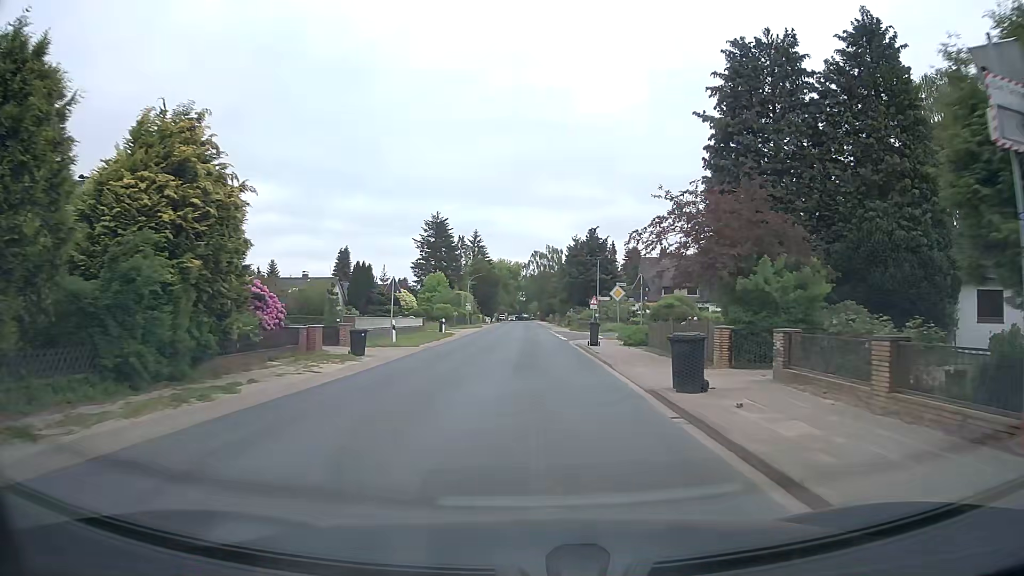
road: tertiary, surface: asphalt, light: Day
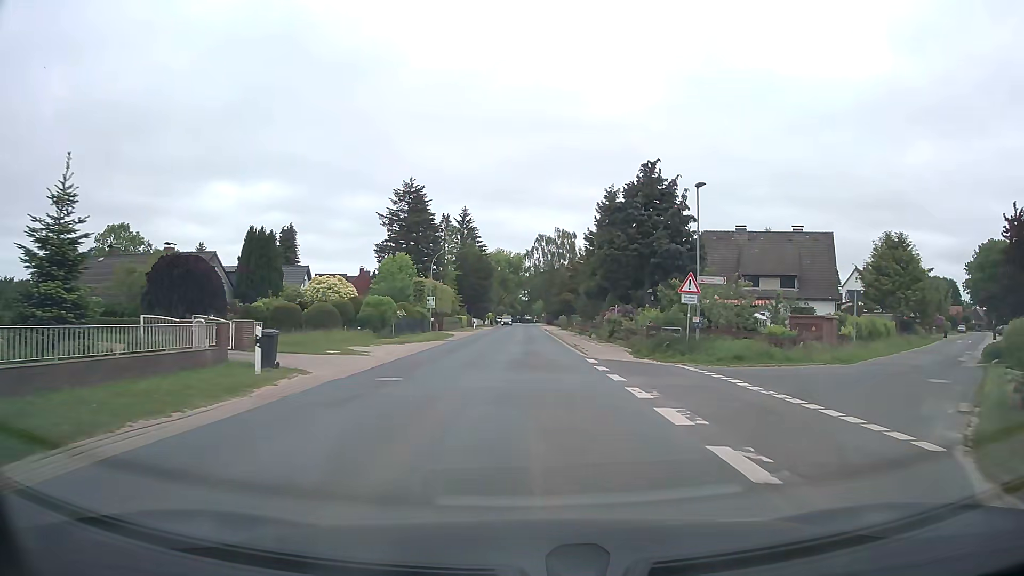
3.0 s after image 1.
(-0.2, +34.1) m; -1°
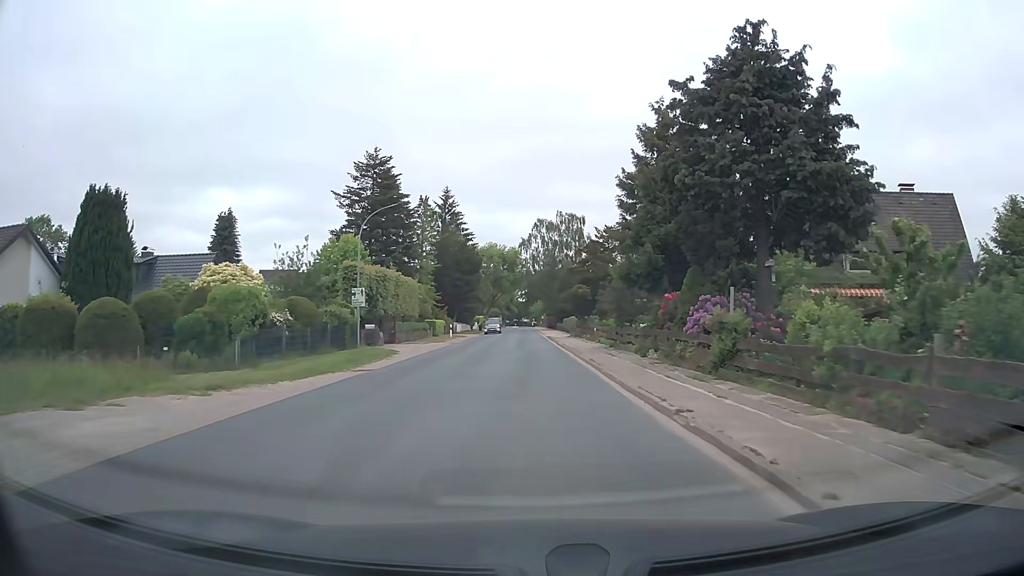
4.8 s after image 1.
(+0.2, +21.1) m; +1°
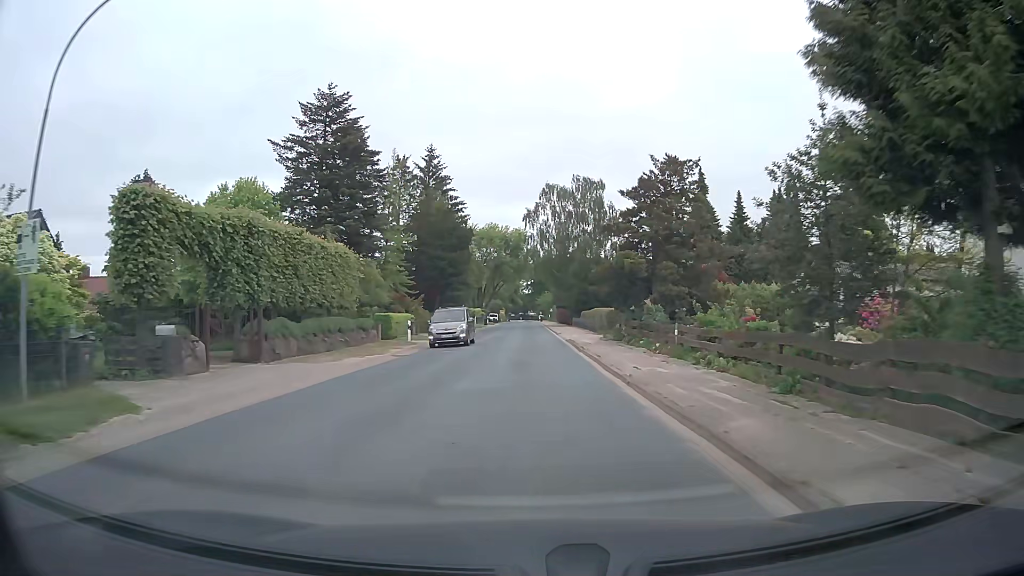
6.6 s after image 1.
(-0.1, +21.4) m; 0°
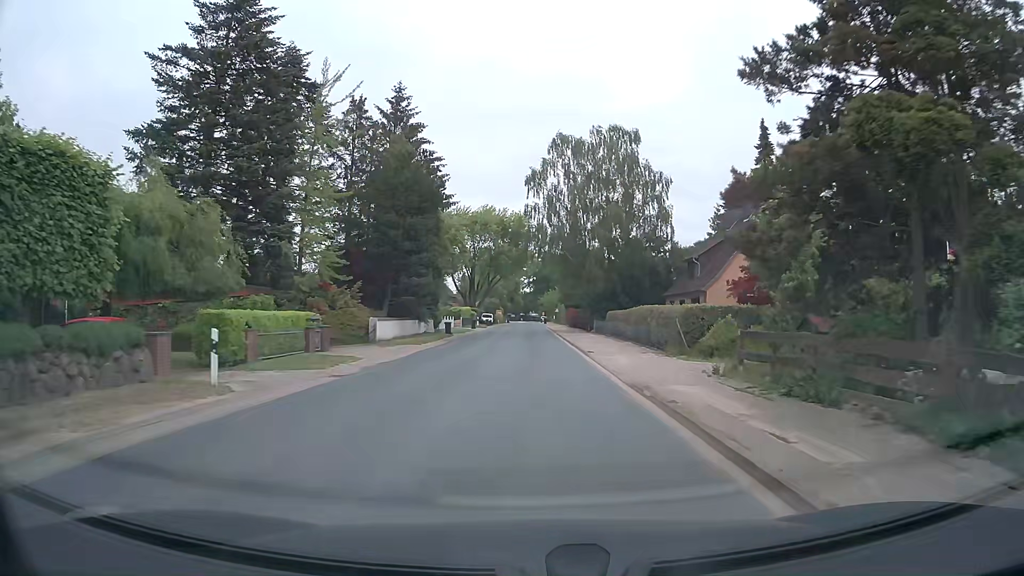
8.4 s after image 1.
(-0.2, +21.6) m; 0°
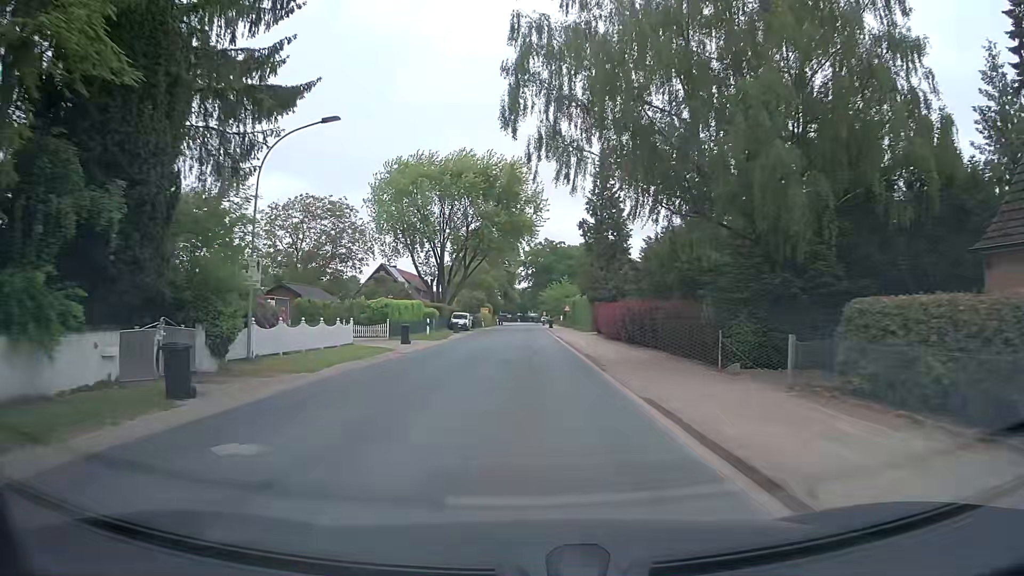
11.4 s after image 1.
(0.0, +37.0) m; -1°
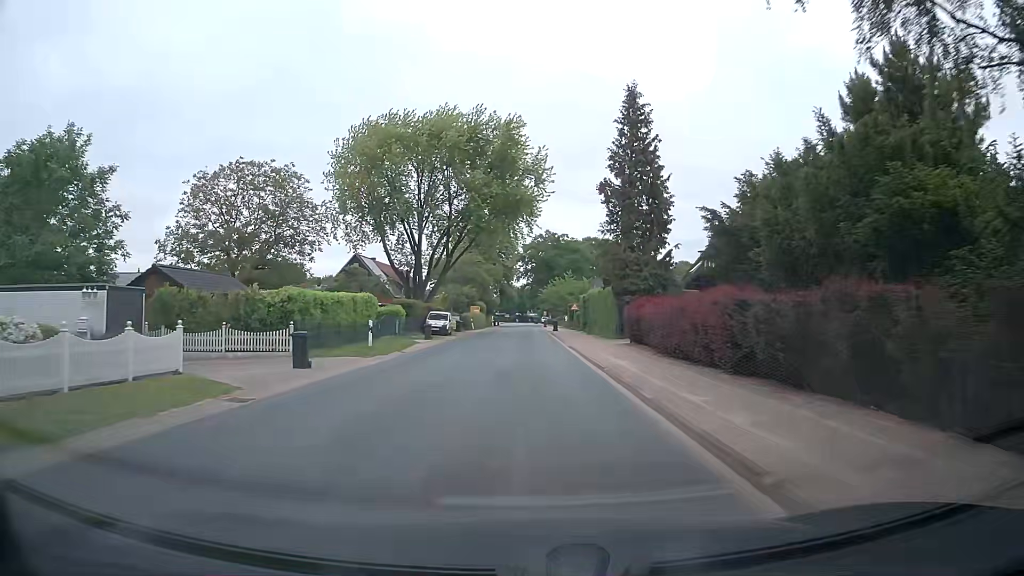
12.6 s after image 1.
(+0.1, +14.9) m; +1°
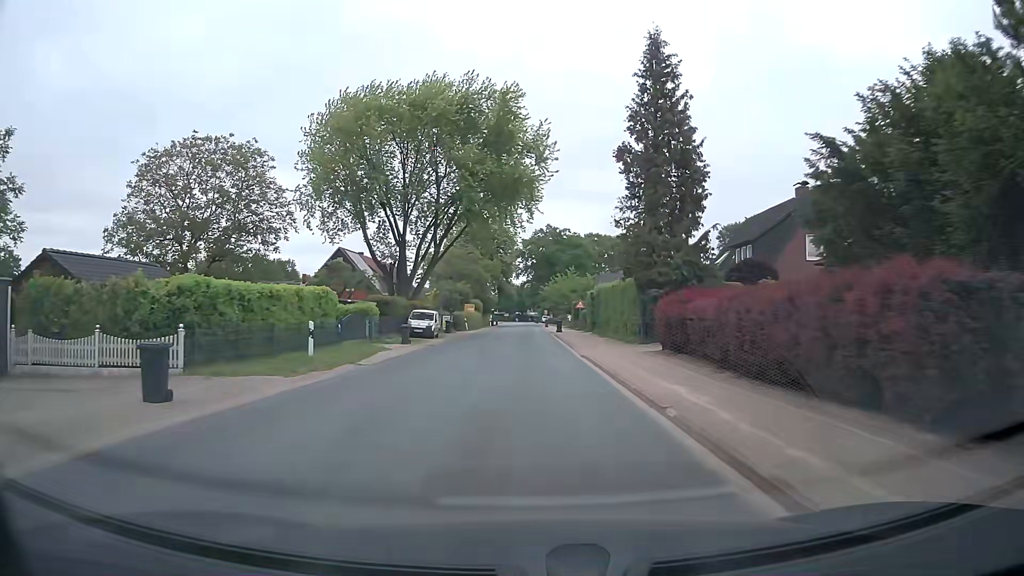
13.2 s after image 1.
(-0.1, +7.3) m; -1°
(0, +10) (0, +20) (0, +30) (+1, +40) (+1, +50) (+1, +60) (+1, +70) (+1, +80) (+1, +90) (+1, +100) m
